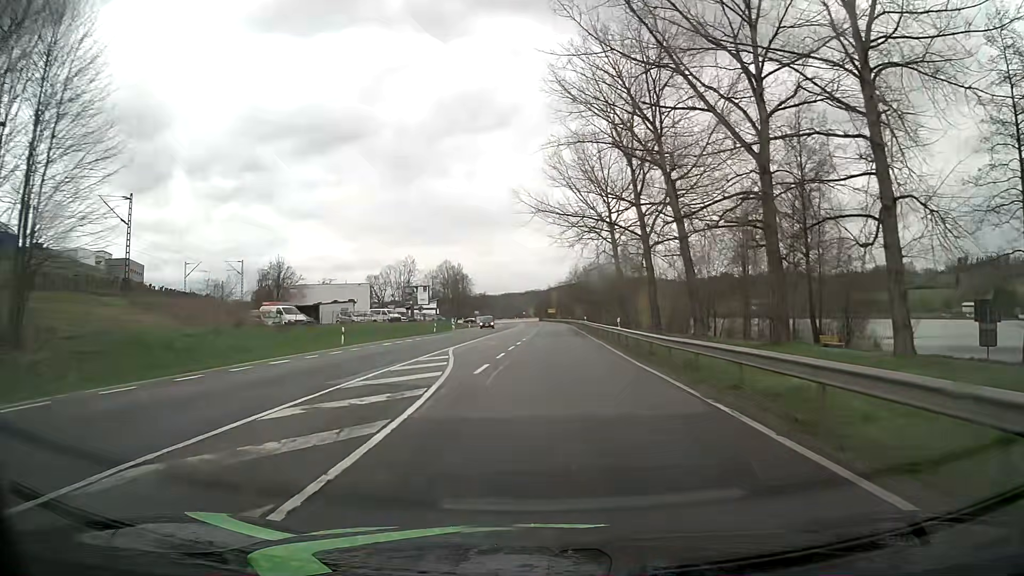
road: primary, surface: asphalt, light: Day
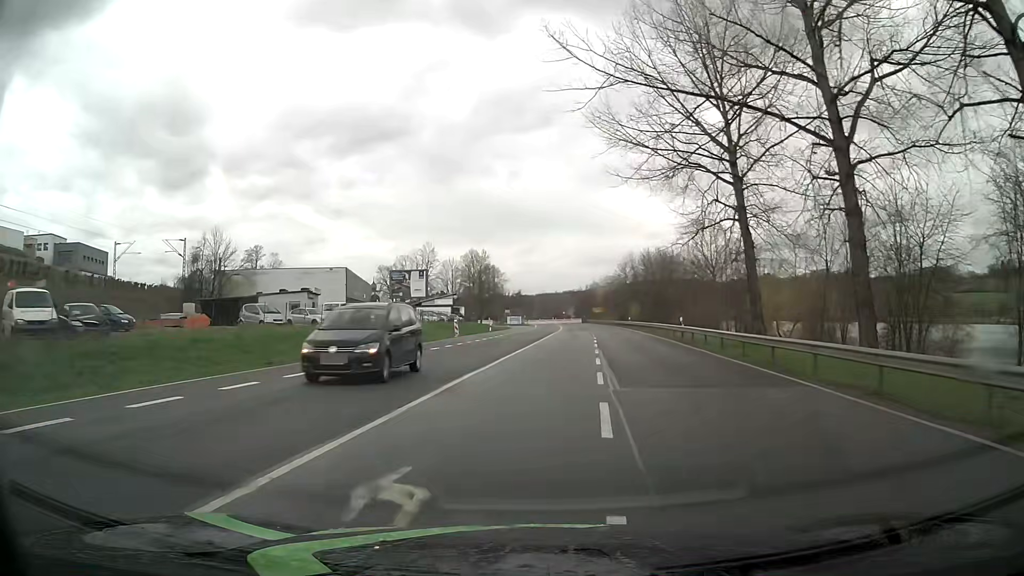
(-1.0, +32.4) m; -3°
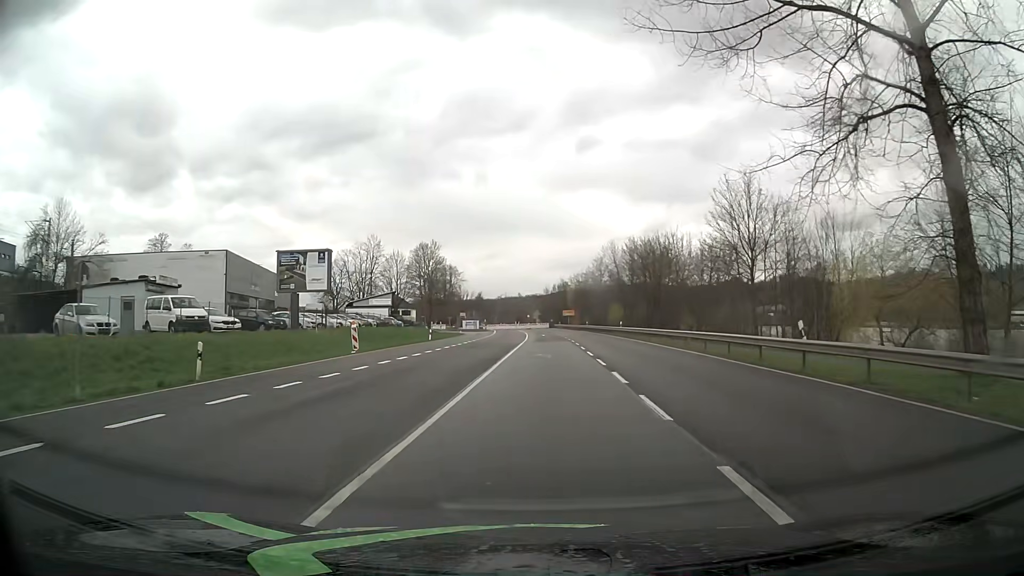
(+0.5, +22.7) m; +4°
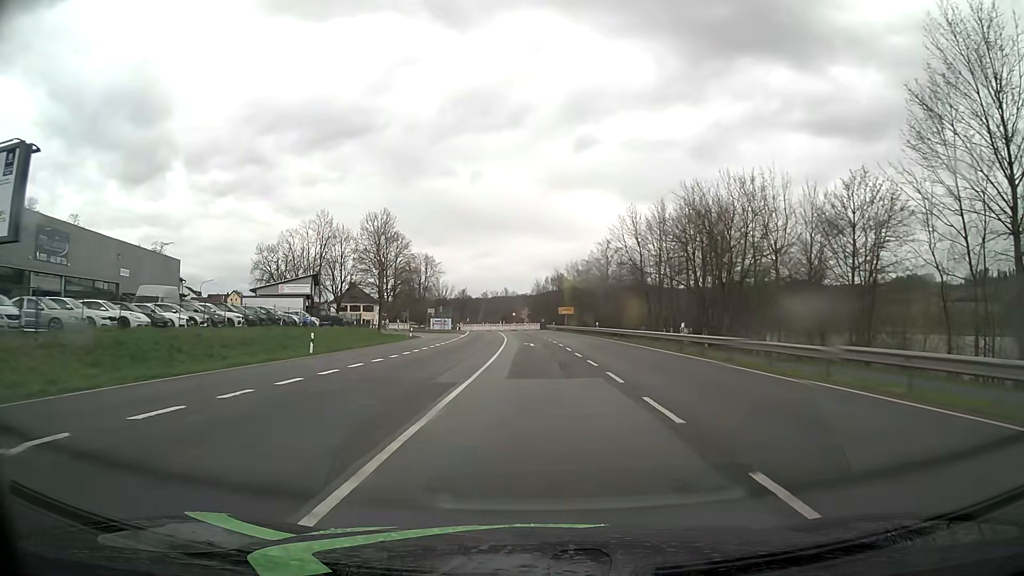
(+0.2, +30.2) m; 0°
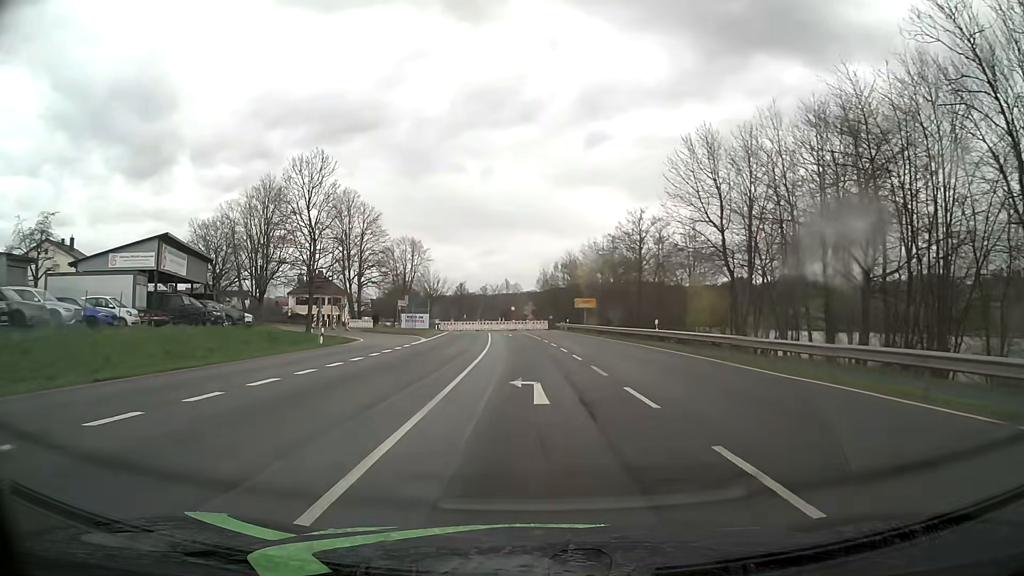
(0.0, +28.7) m; 0°
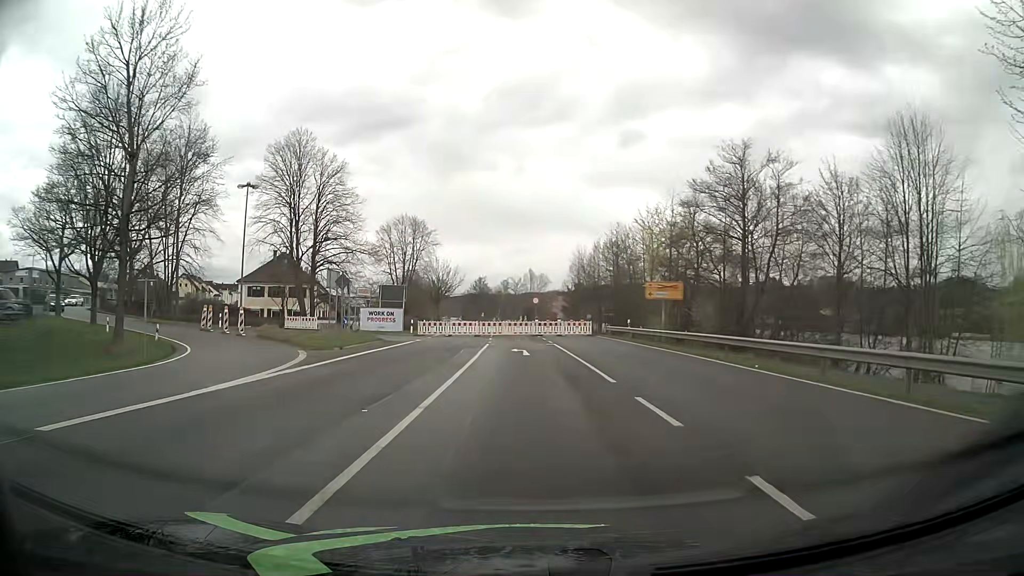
(-0.6, +30.9) m; -2°
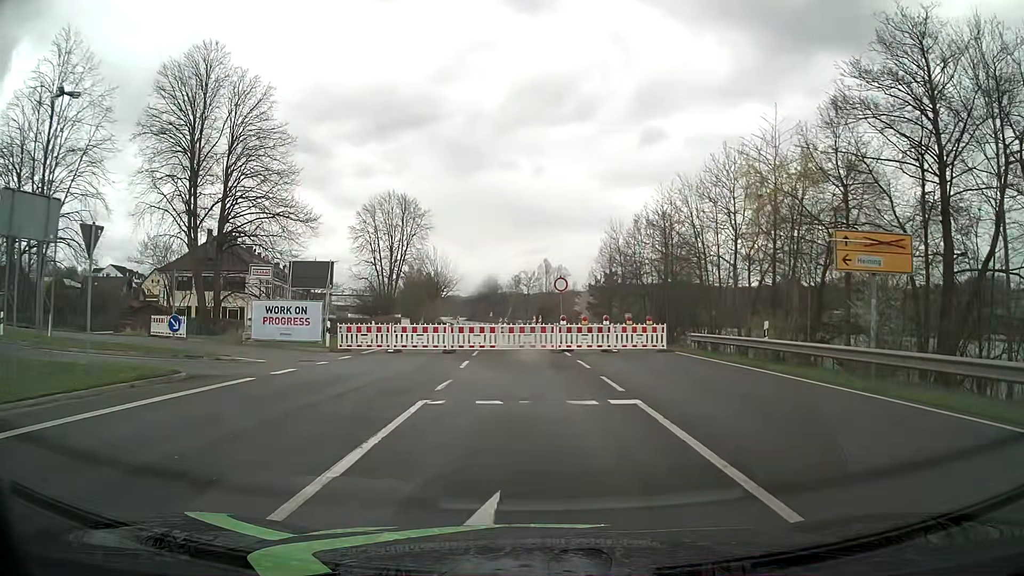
(-0.3, +23.6) m; -2°
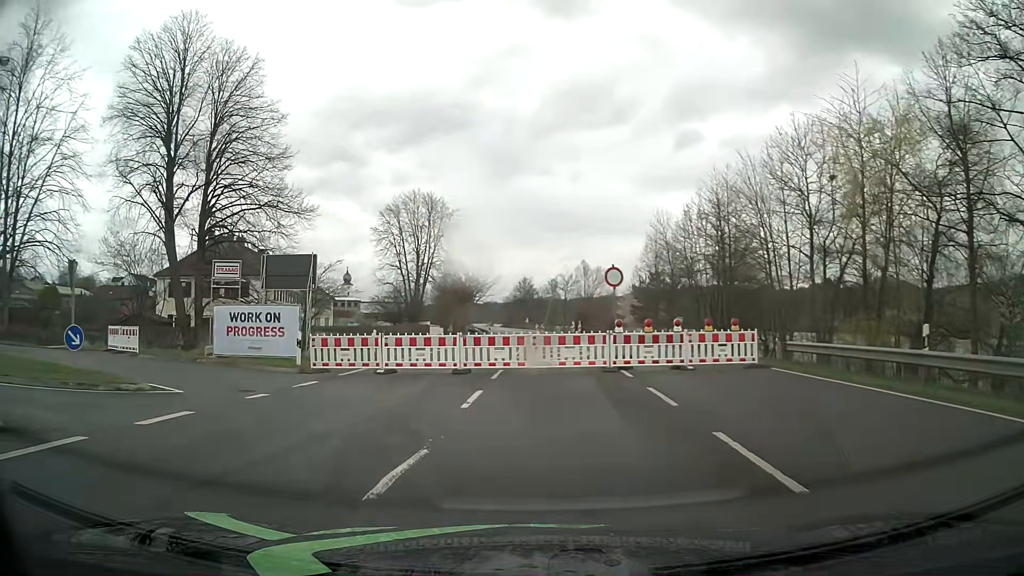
(0.0, +7.2) m; -3°
(-2, +10) (-8, +17) (-18, +21) (-27, +22) (-37, +25) (-45, +31) (-51, +39) (-54, +48) (-56, +58) (-57, +68) m
